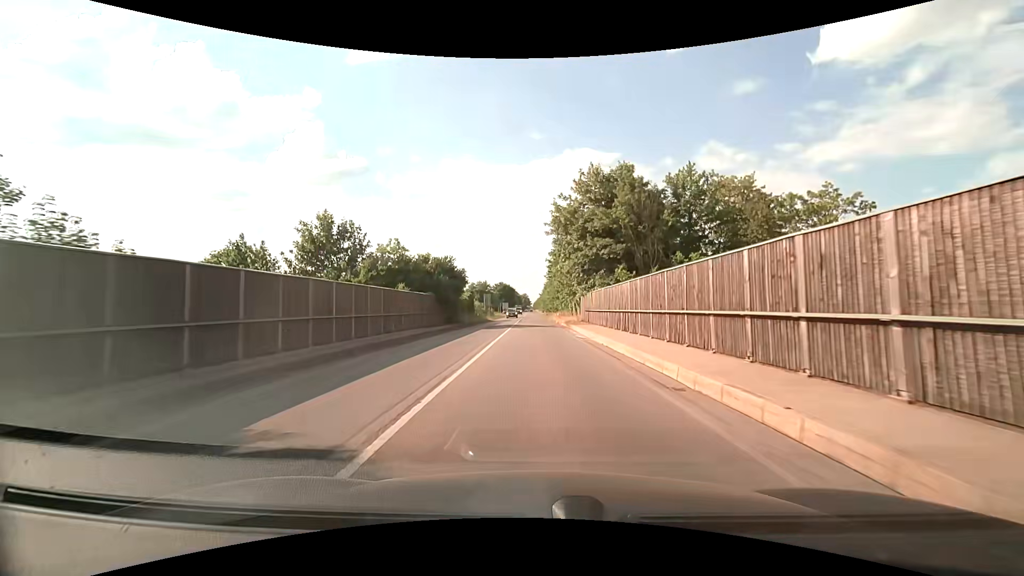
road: secondary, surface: asphalt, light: Day
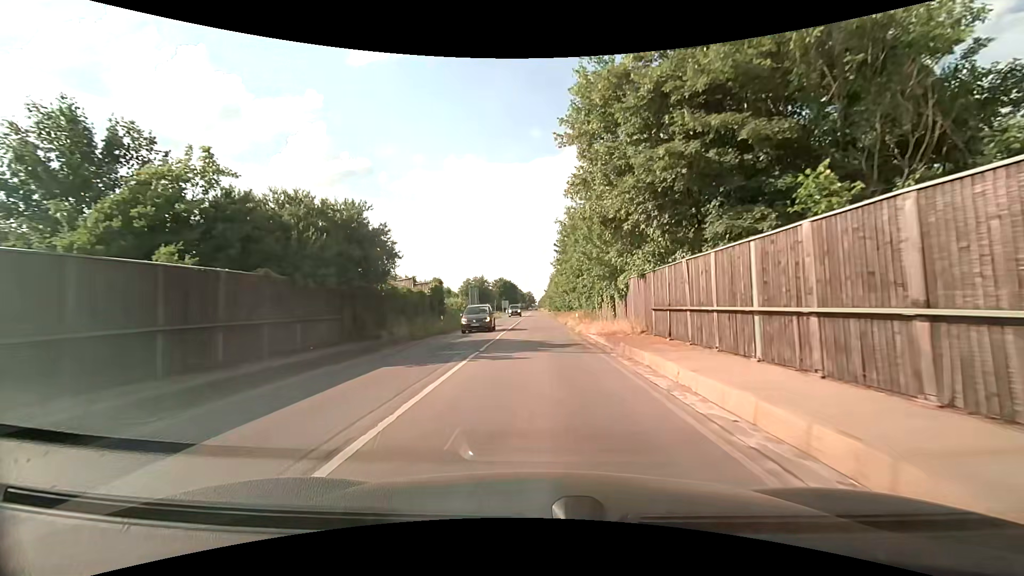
(+0.1, +22.7) m; 0°
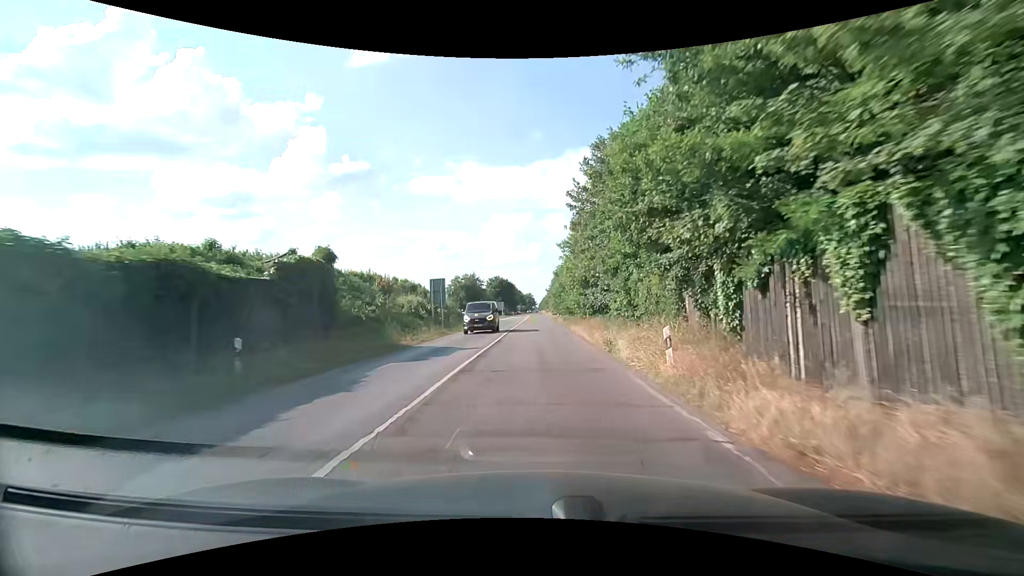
(-0.1, +22.7) m; 0°
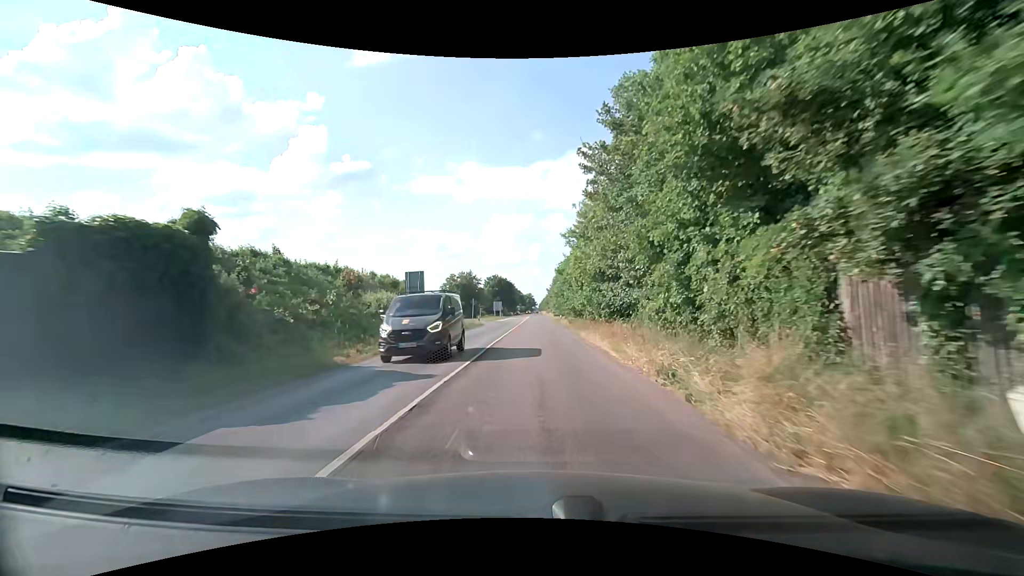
(-0.1, +7.5) m; -1°
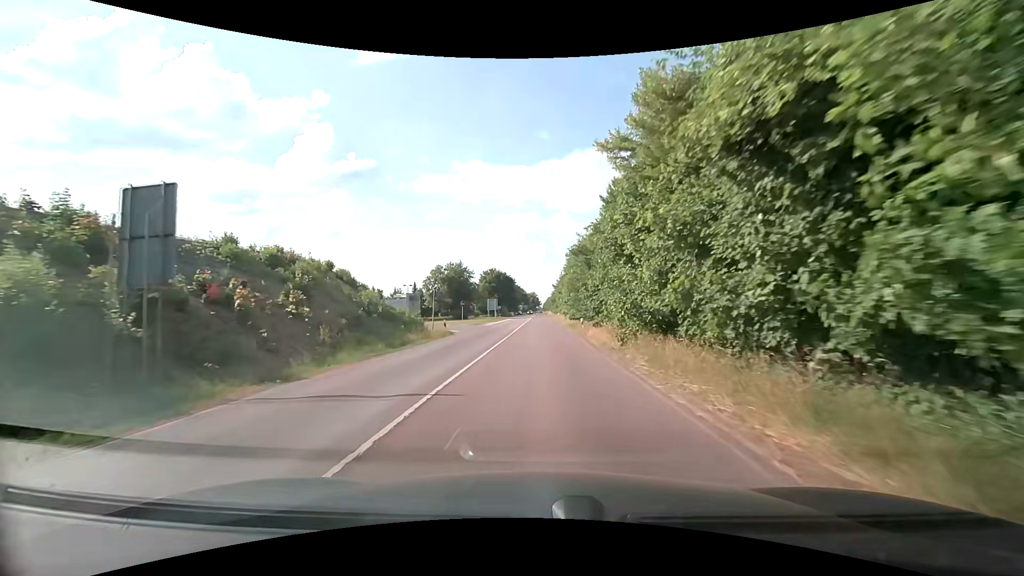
(-0.1, +22.5) m; 0°
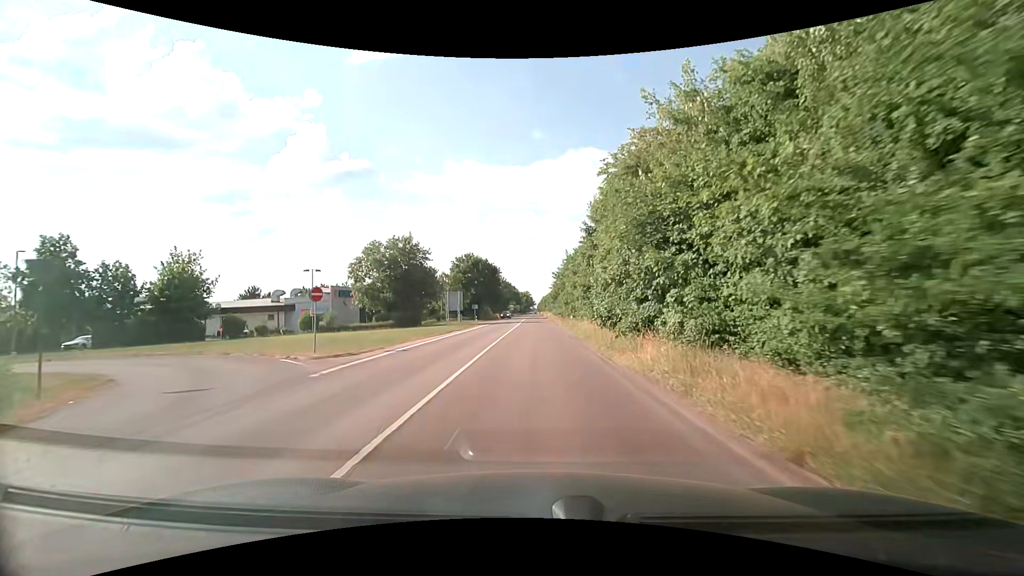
(-0.1, +37.1) m; 0°
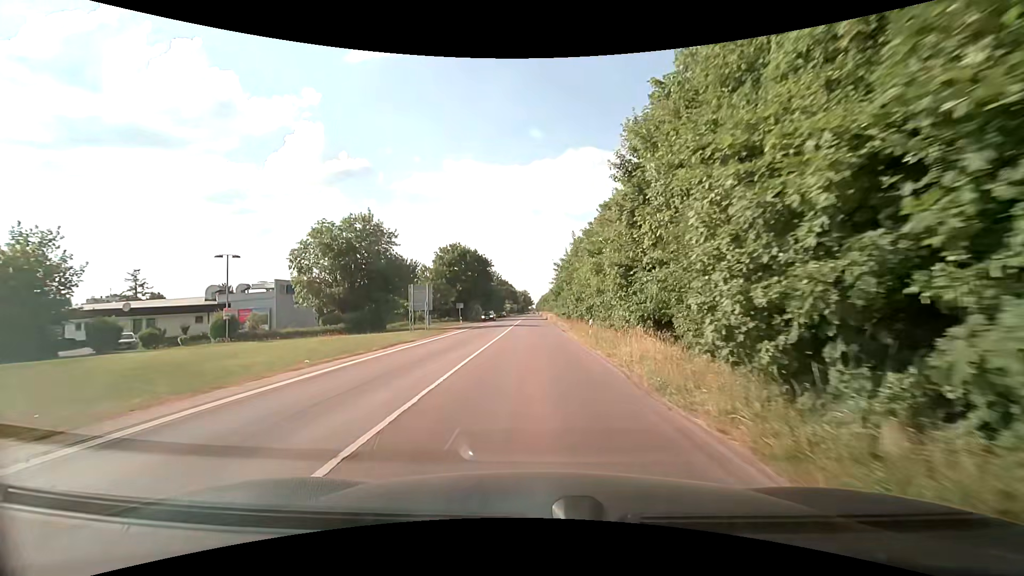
(+0.1, +14.8) m; 0°
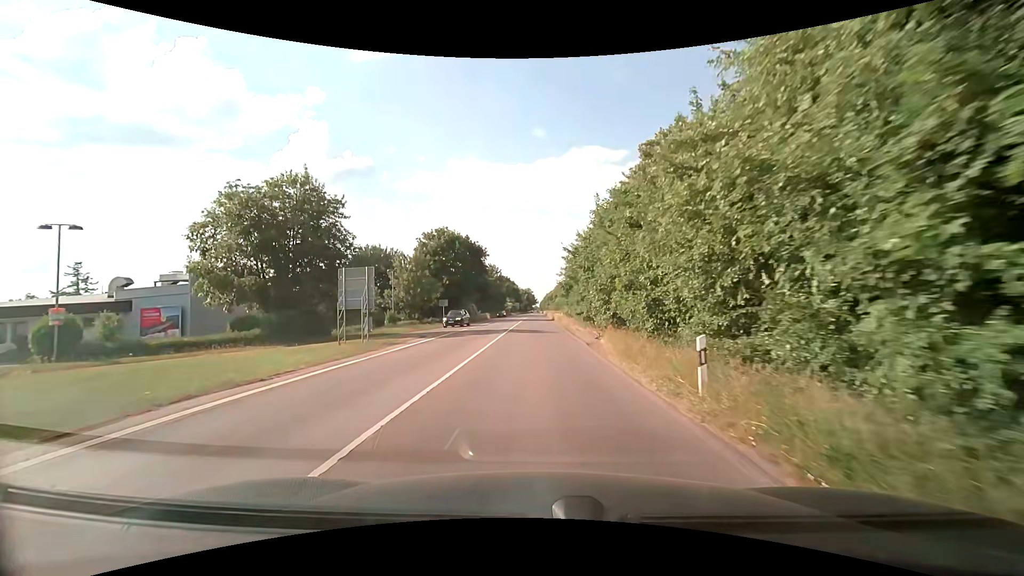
(-0.1, +14.7) m; 0°
(0, +10) (0, +20) (0, +30) (0, +40) (0, +50) (0, +60) (0, +70) (0, +80) (-1, +90) (-1, +100) m
